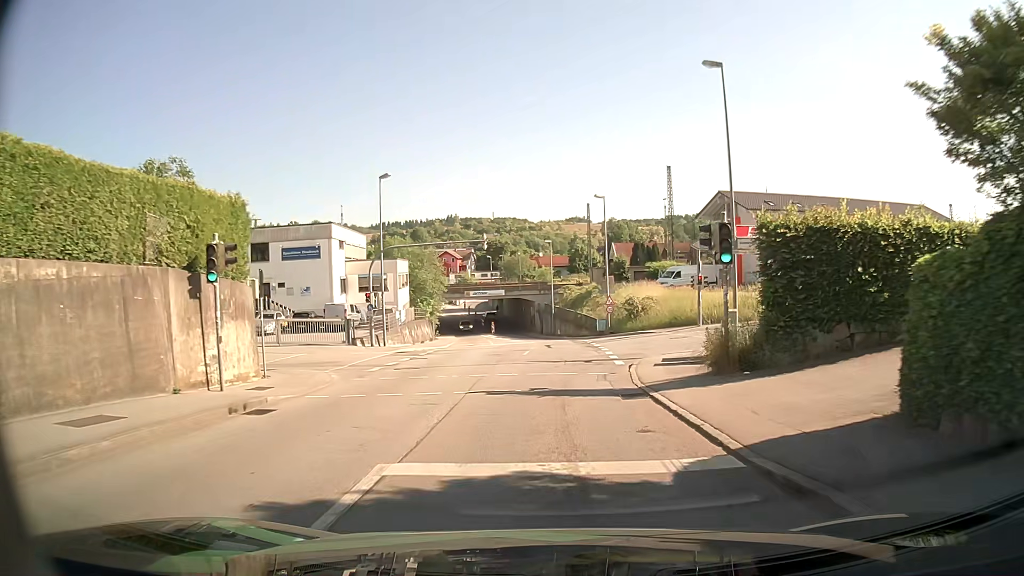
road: tertiary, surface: asphalt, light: Day
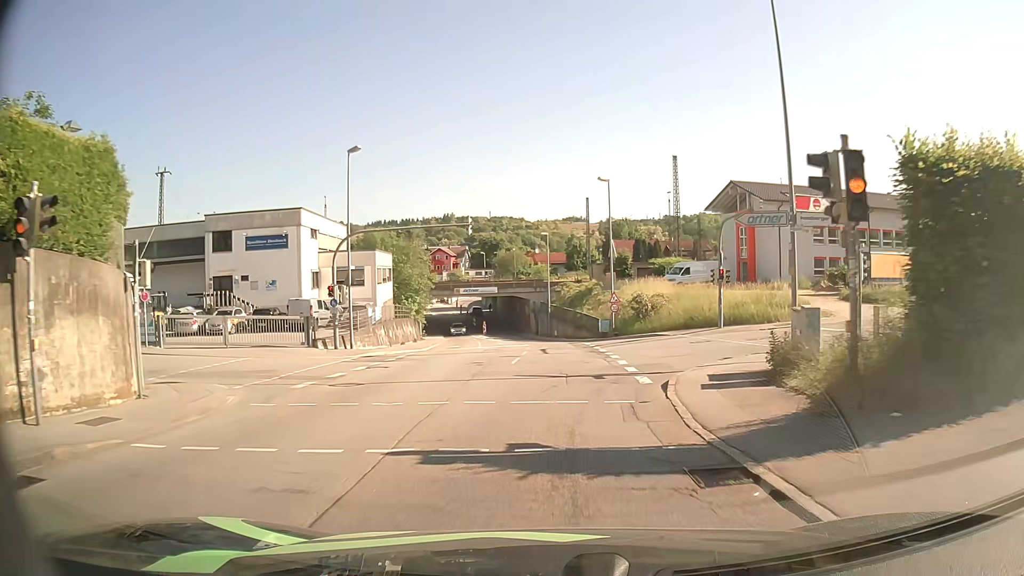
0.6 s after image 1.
(0.0, +6.2) m; +1°
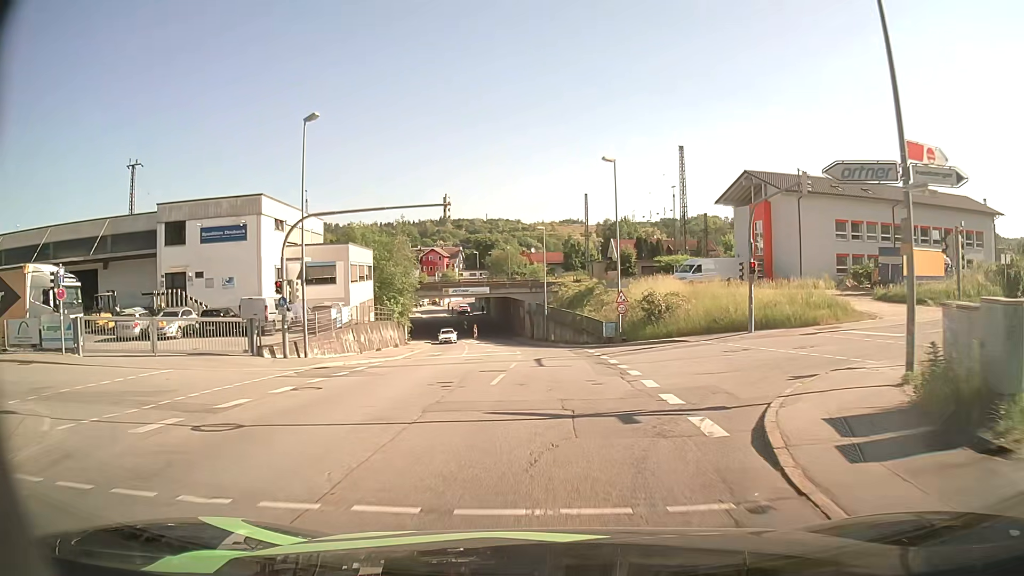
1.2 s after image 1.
(0.0, +6.3) m; 0°
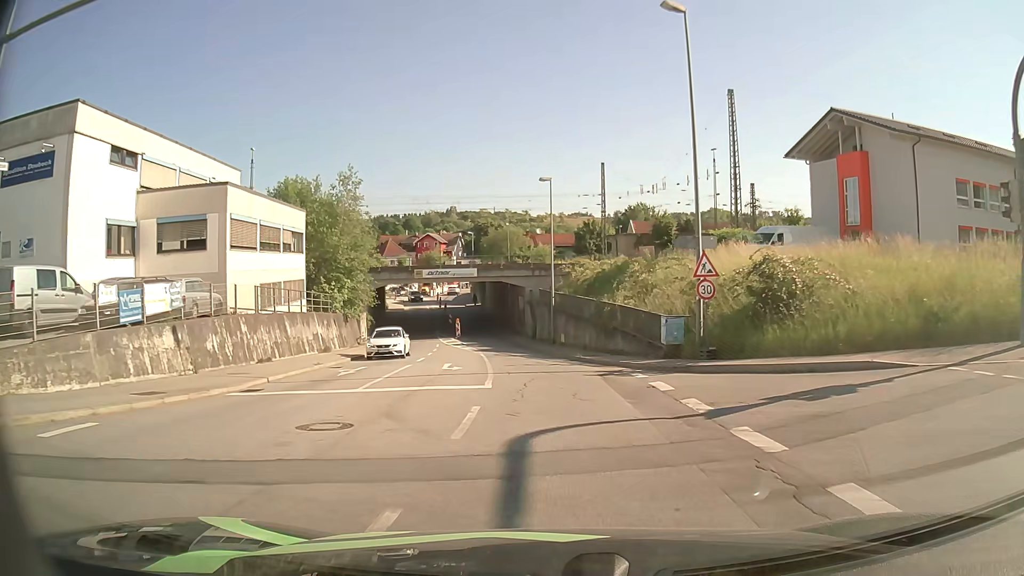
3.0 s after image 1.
(0.0, +19.2) m; 0°
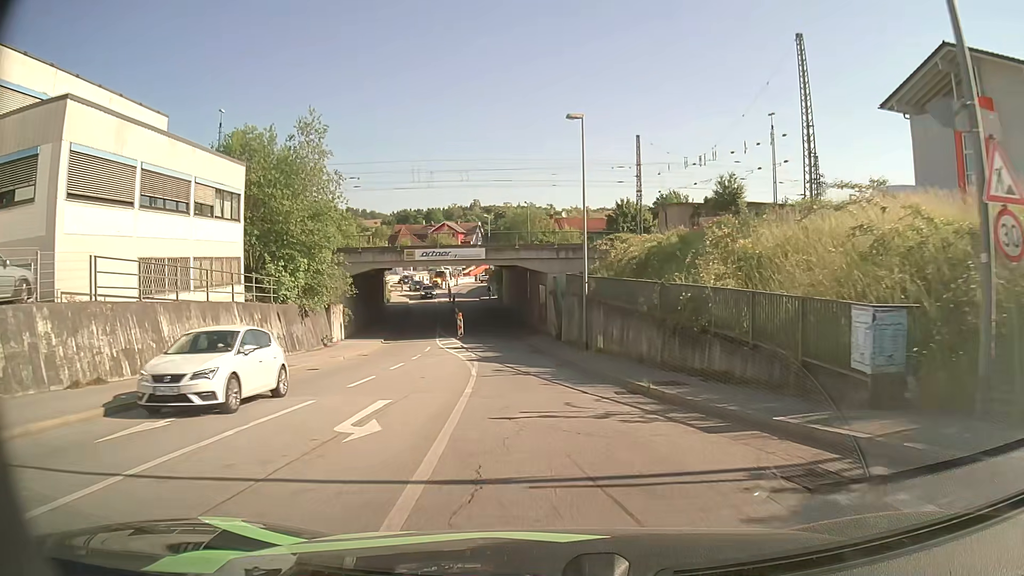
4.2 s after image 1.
(-0.3, +12.3) m; -3°
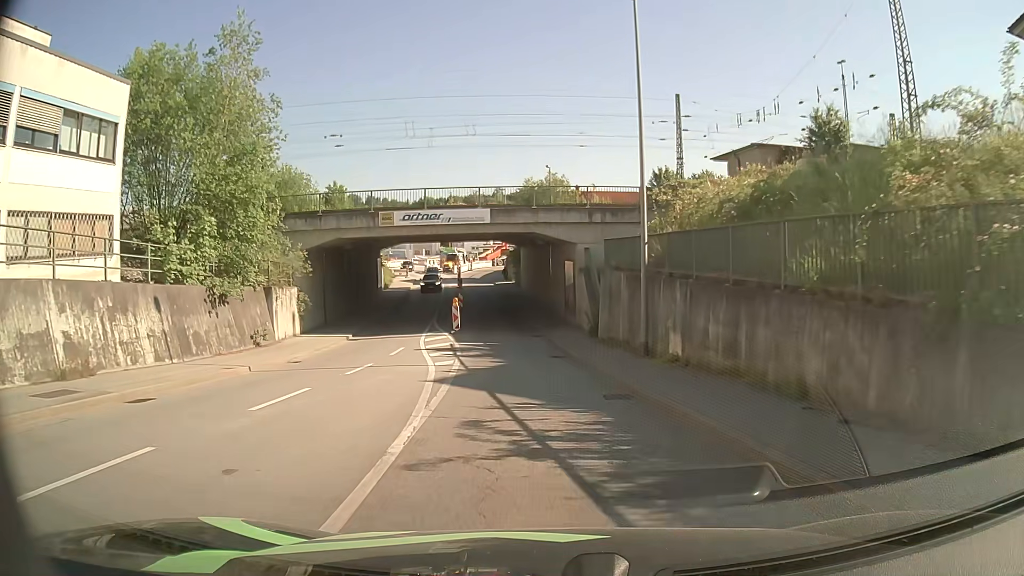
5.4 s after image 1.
(-0.2, +11.7) m; -2°
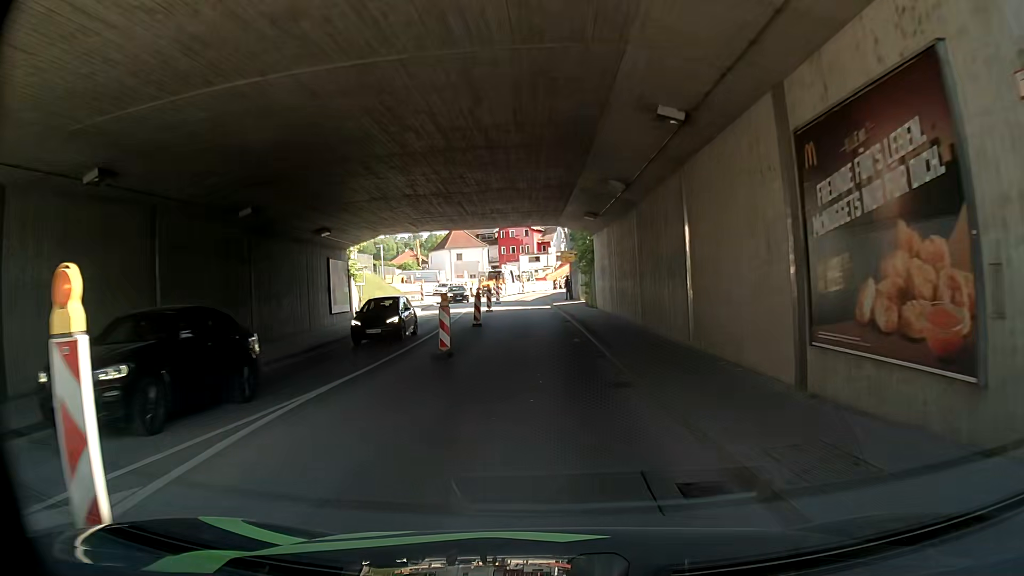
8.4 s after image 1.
(-1.4, +28.0) m; -6°
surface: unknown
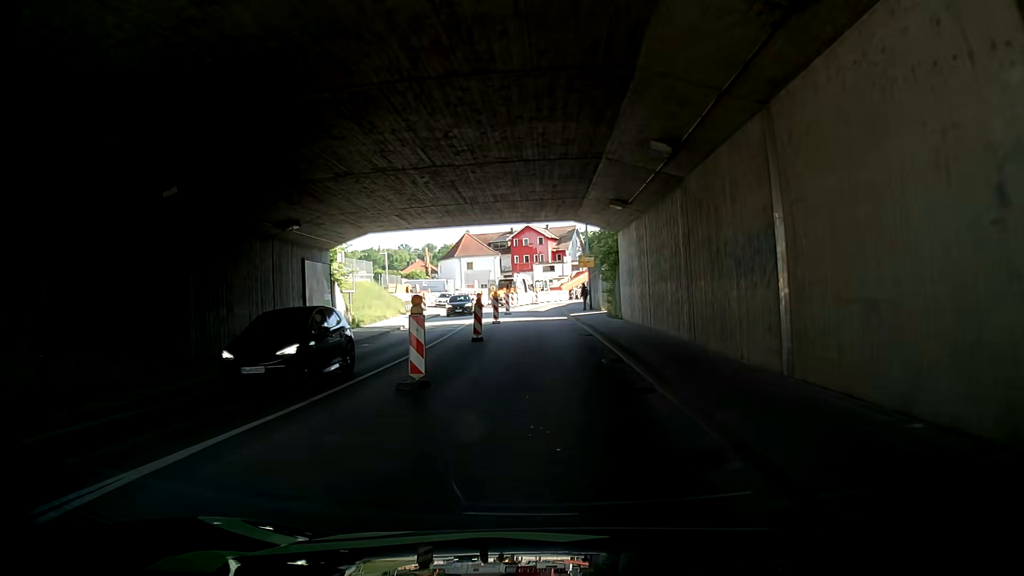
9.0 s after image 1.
(0.0, +5.4) m; +1°
